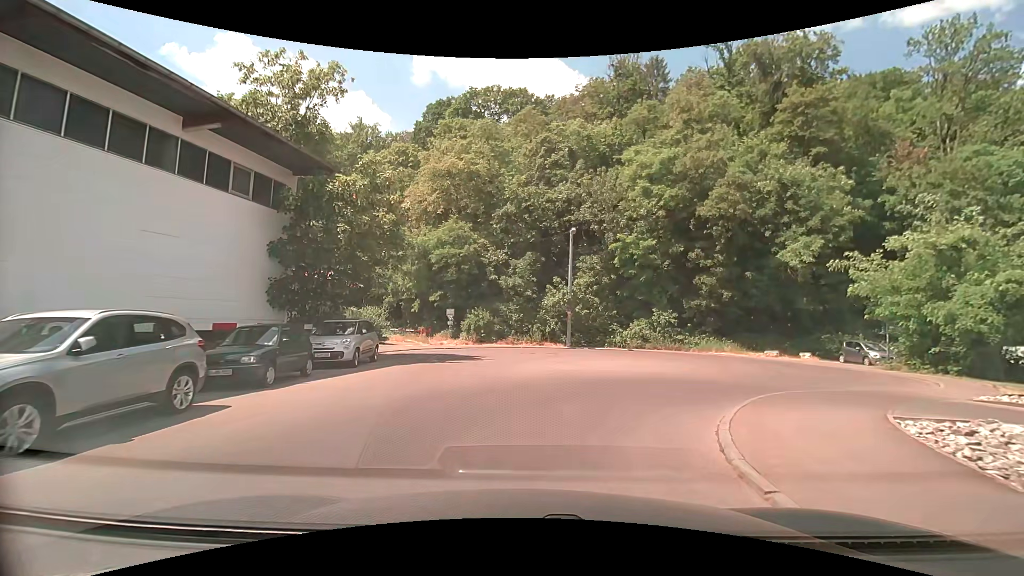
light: Day
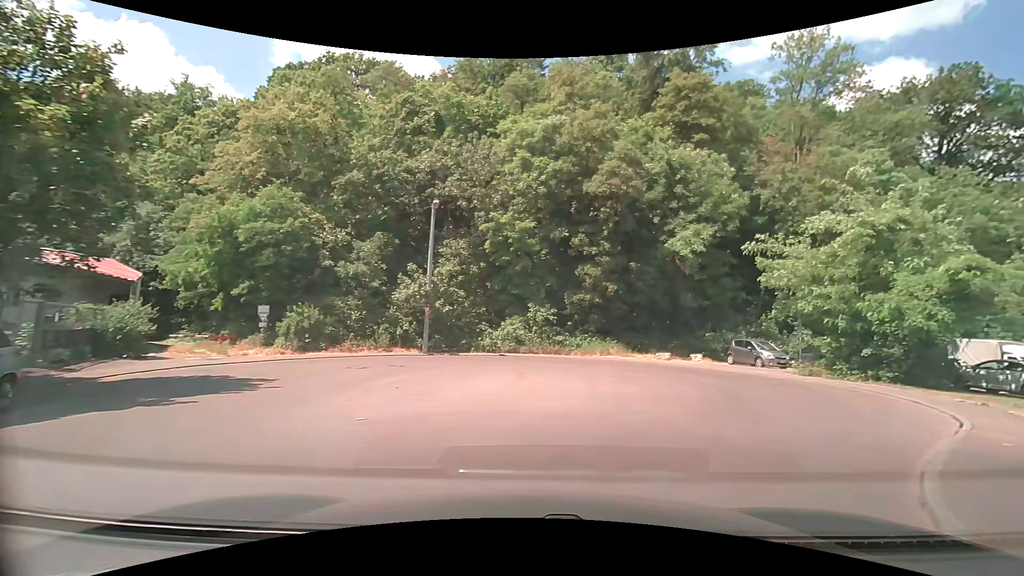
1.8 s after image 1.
(+0.5, +8.0) m; +13°
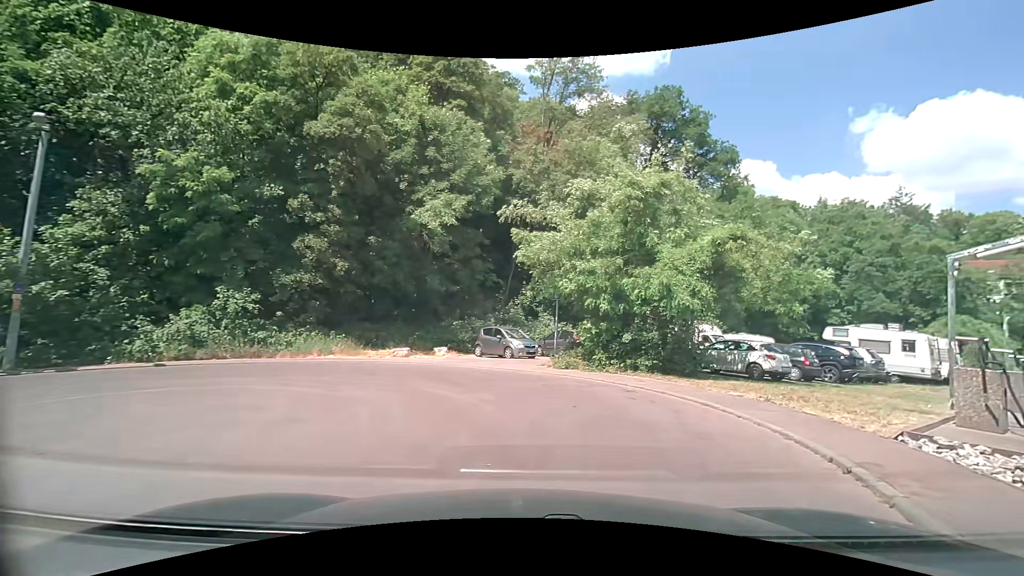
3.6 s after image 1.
(+1.6, +6.6) m; +29°
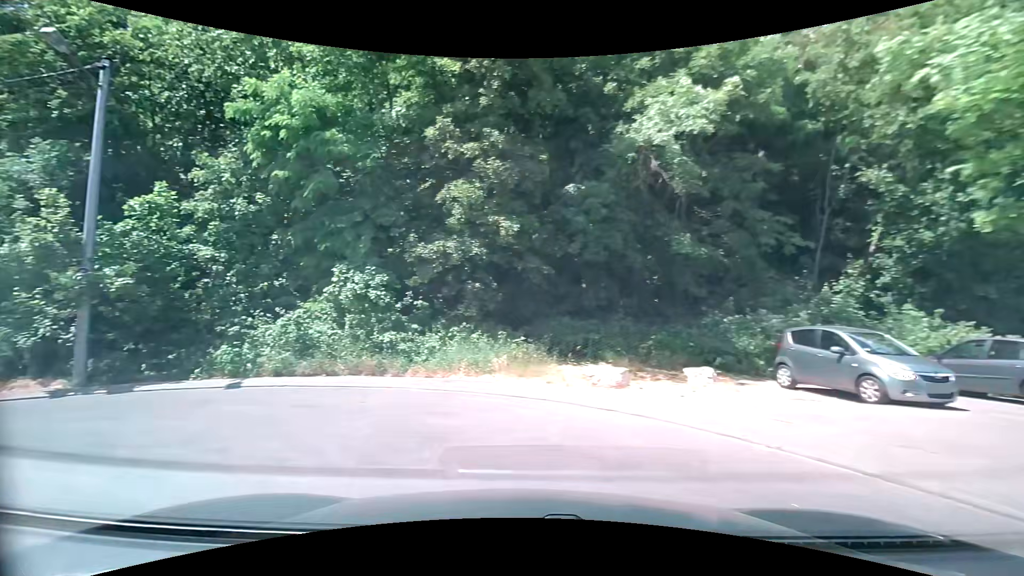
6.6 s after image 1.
(-0.6, +12.1) m; -28°
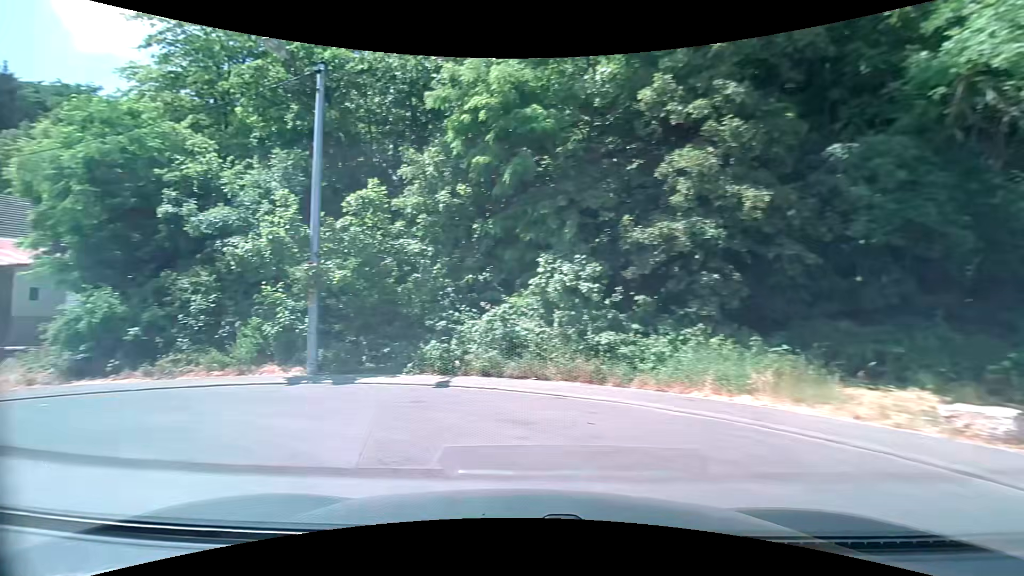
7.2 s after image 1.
(-0.4, +2.5) m; -21°
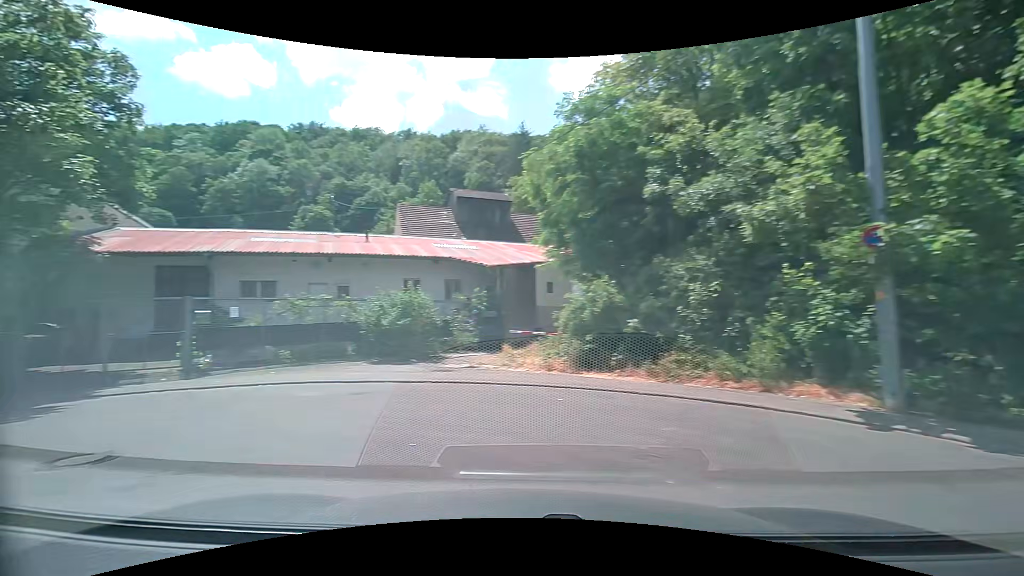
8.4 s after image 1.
(-2.0, +4.5) m; -49°
